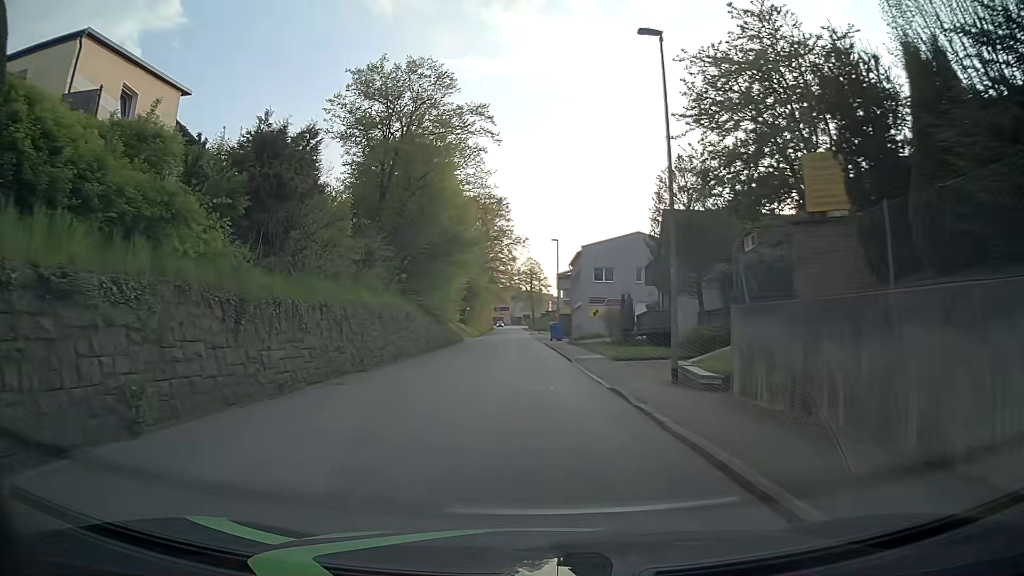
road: tertiary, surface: asphalt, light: Day
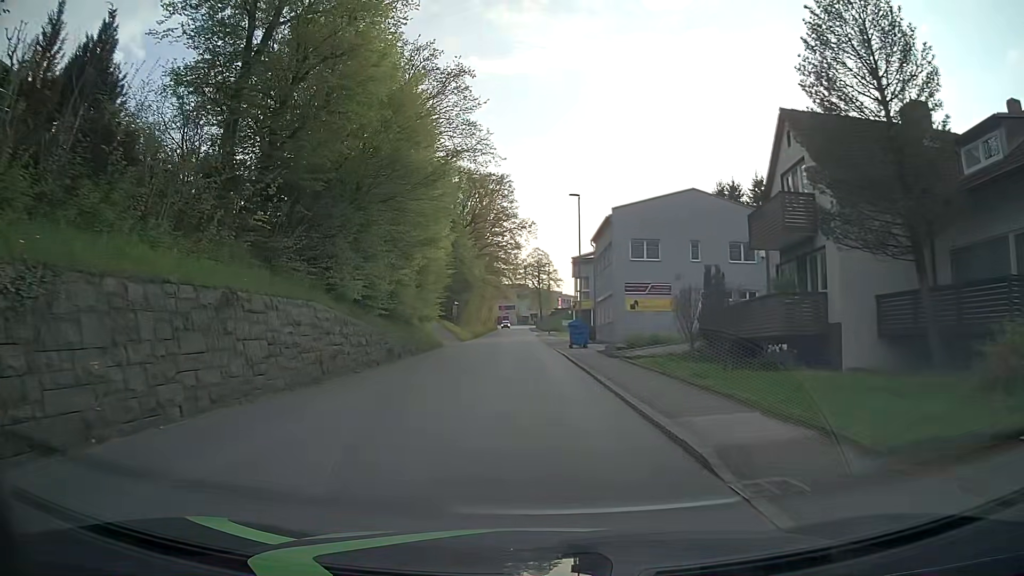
(-0.1, +19.1) m; -1°
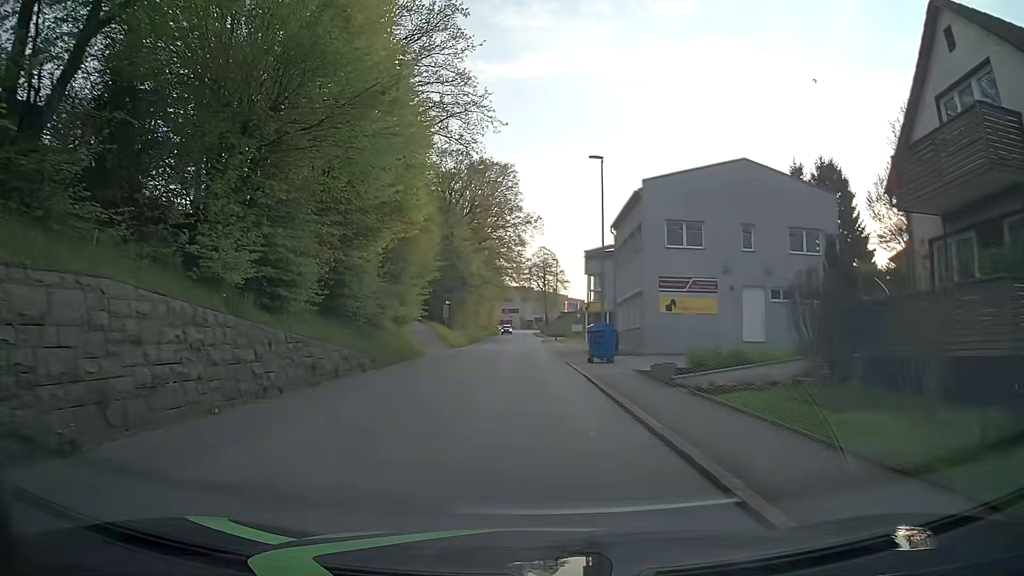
(0.0, +9.5) m; 0°
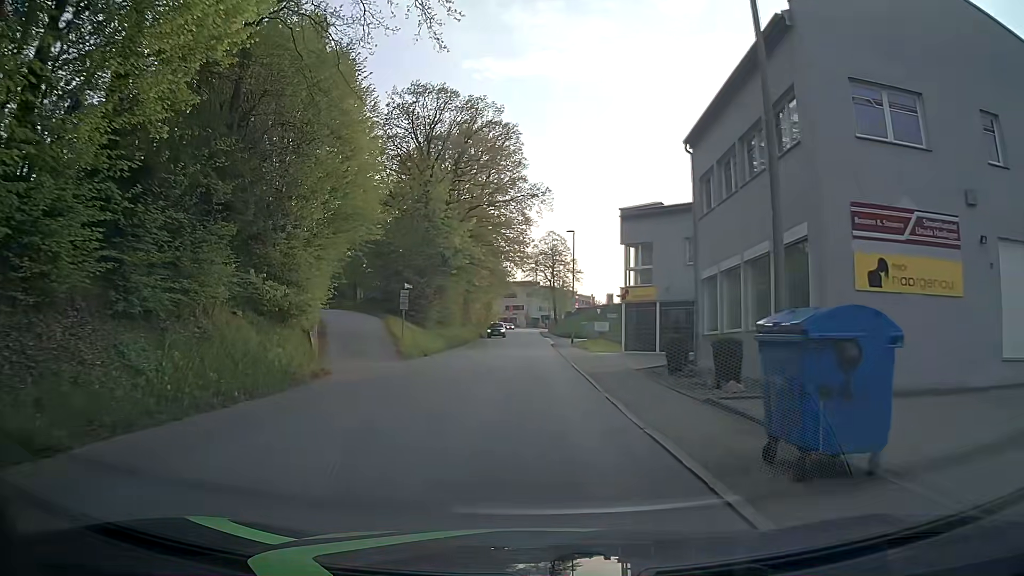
(-0.1, +19.1) m; 0°
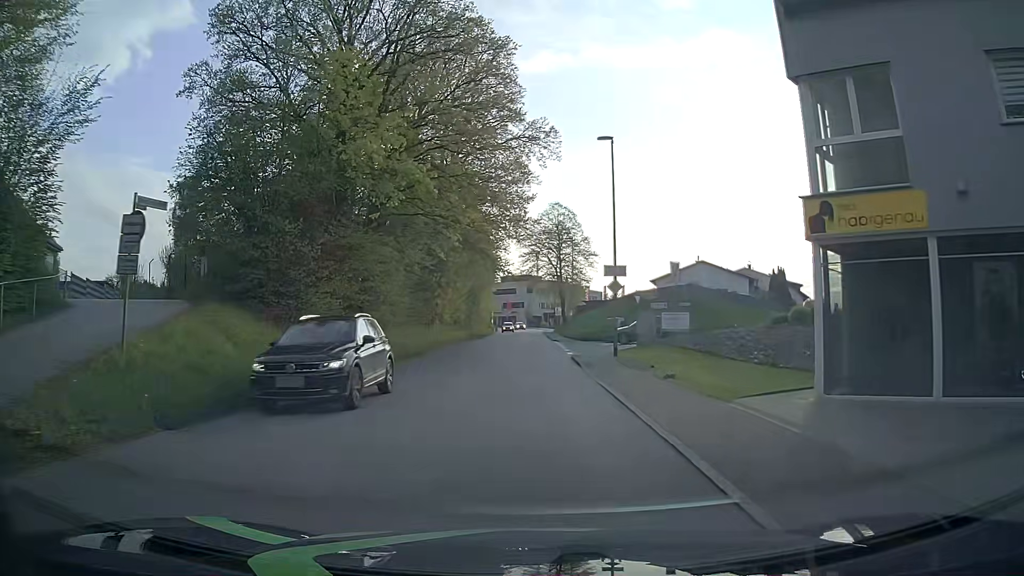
(-0.1, +24.1) m; 0°
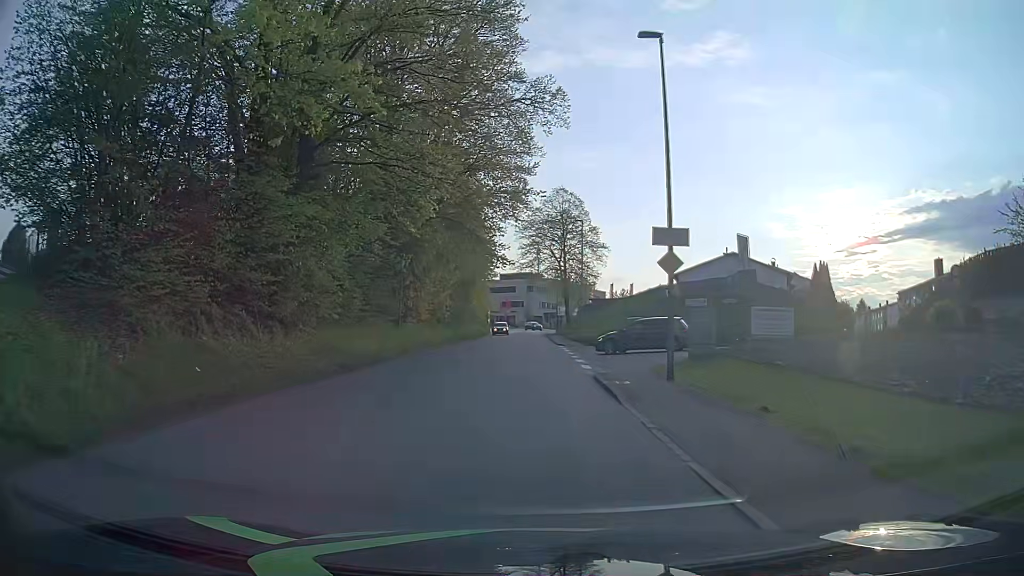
(0.0, +9.6) m; 0°
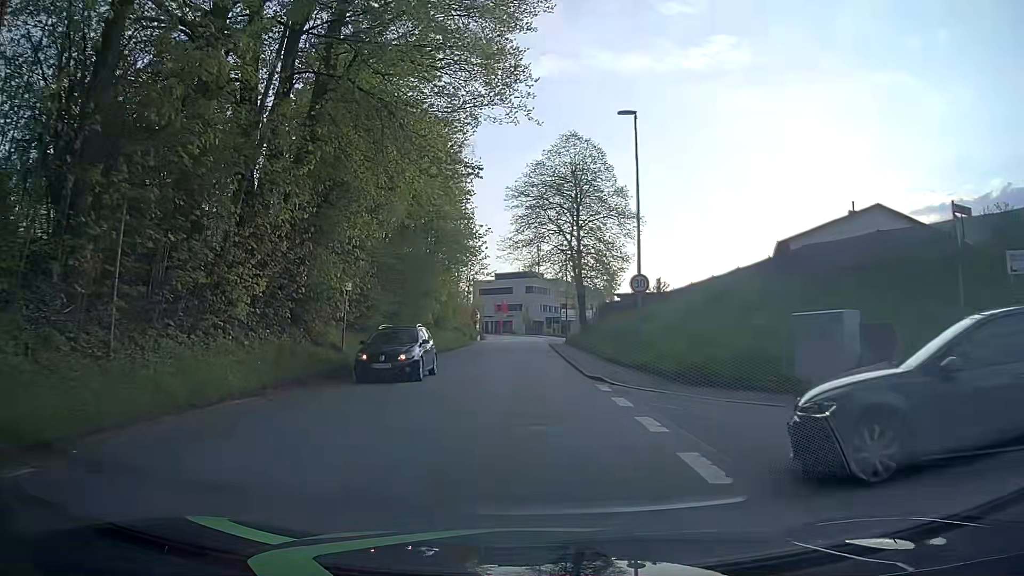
(+0.1, +23.9) m; 0°
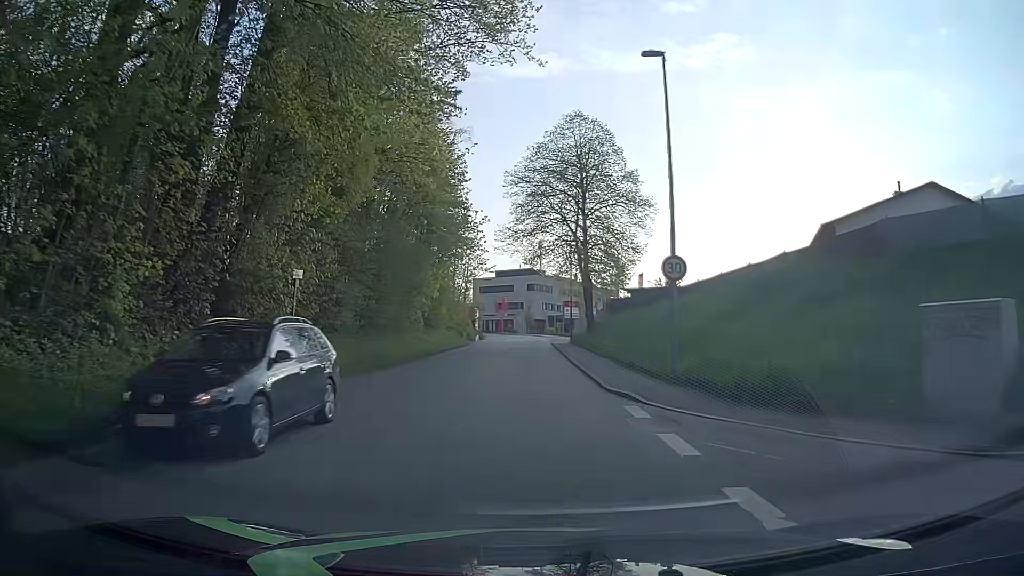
(0.0, +4.8) m; +1°
(0, +10) (0, +20) (0, +30) (-1, +40) (-1, +50) (-1, +60) (-1, +70) (-1, +80) (-1, +90) (-1, +100) m
